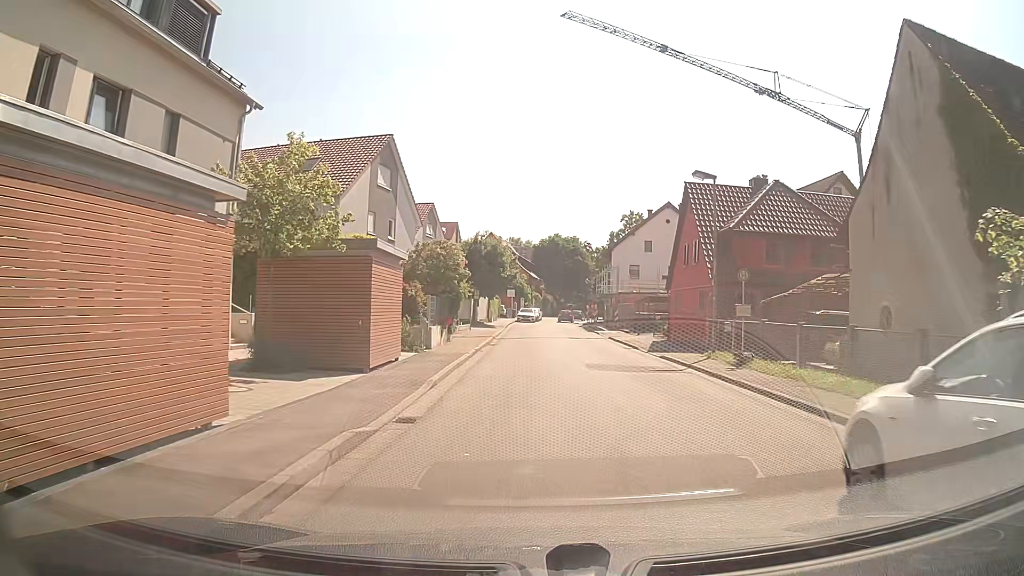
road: tertiary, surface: asphalt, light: Day
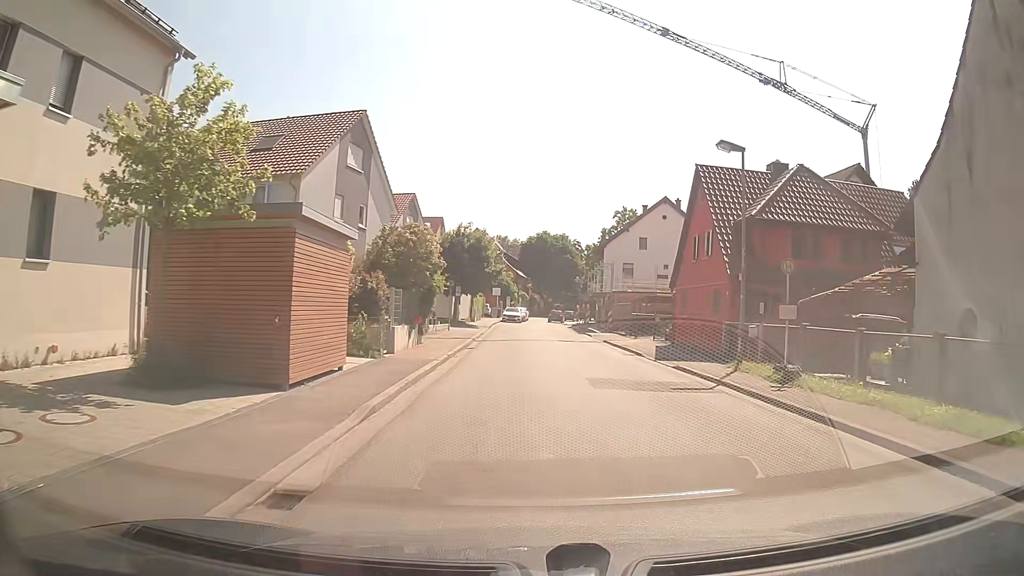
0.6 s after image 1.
(0.0, +4.2) m; +1°
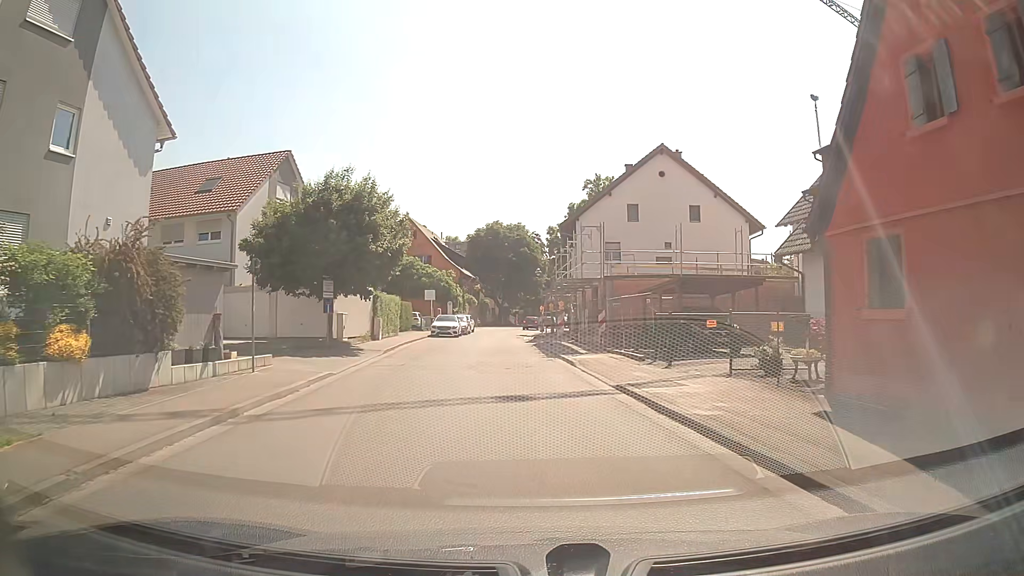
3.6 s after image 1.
(+1.3, +21.0) m; +3°
